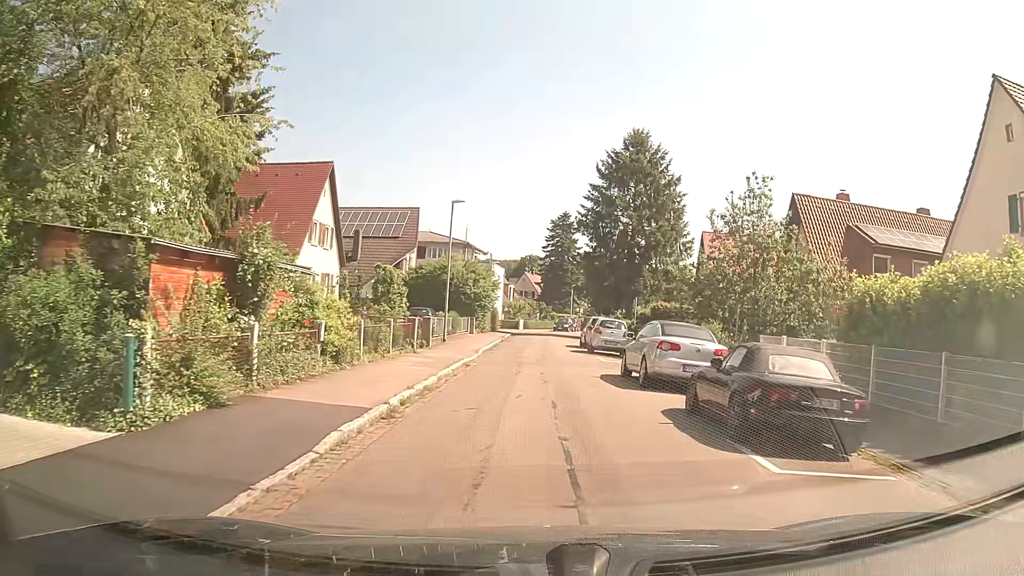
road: residential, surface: asphalt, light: Day
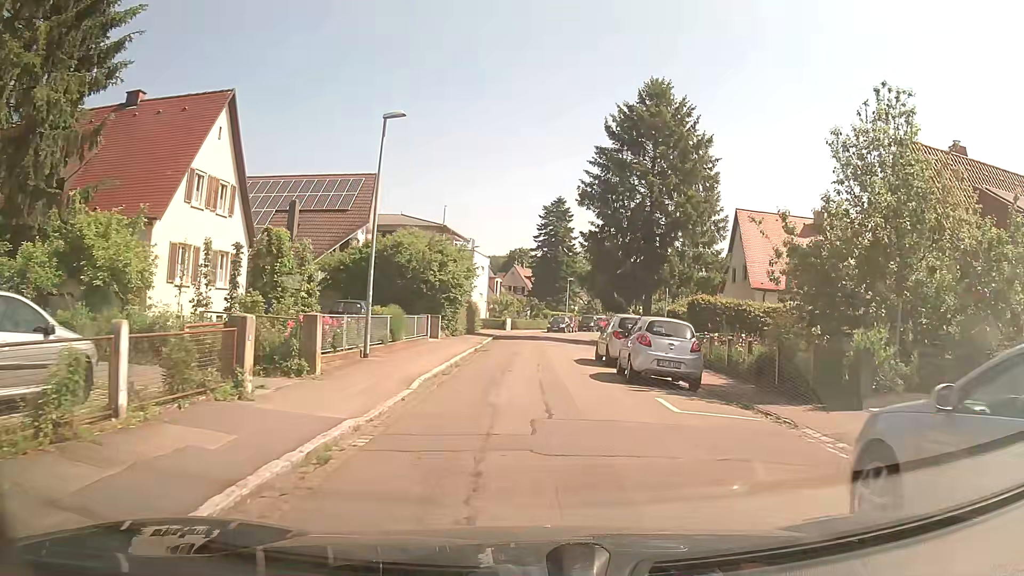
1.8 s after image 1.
(+0.2, +12.7) m; +2°
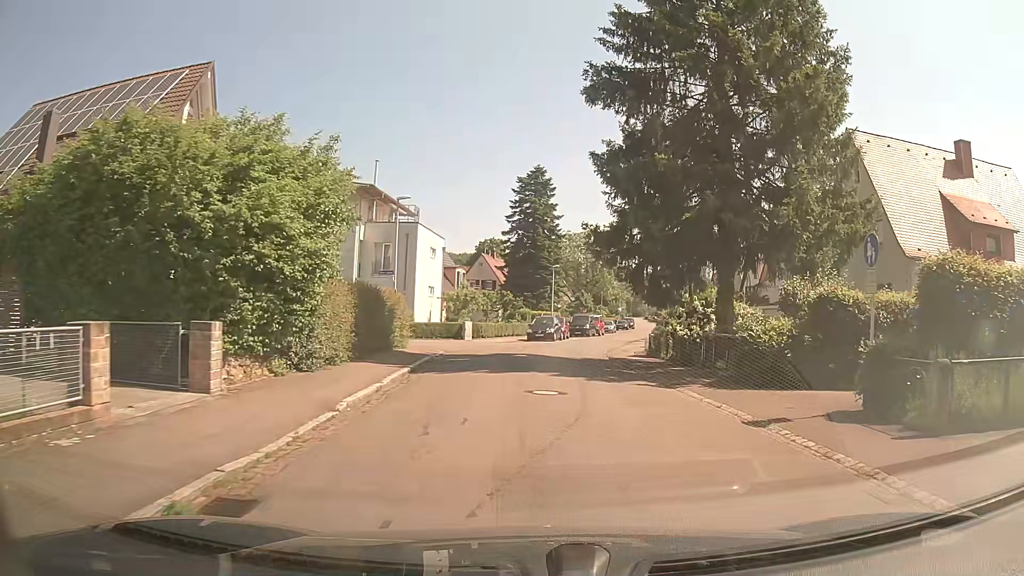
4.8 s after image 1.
(+0.2, +21.2) m; +2°
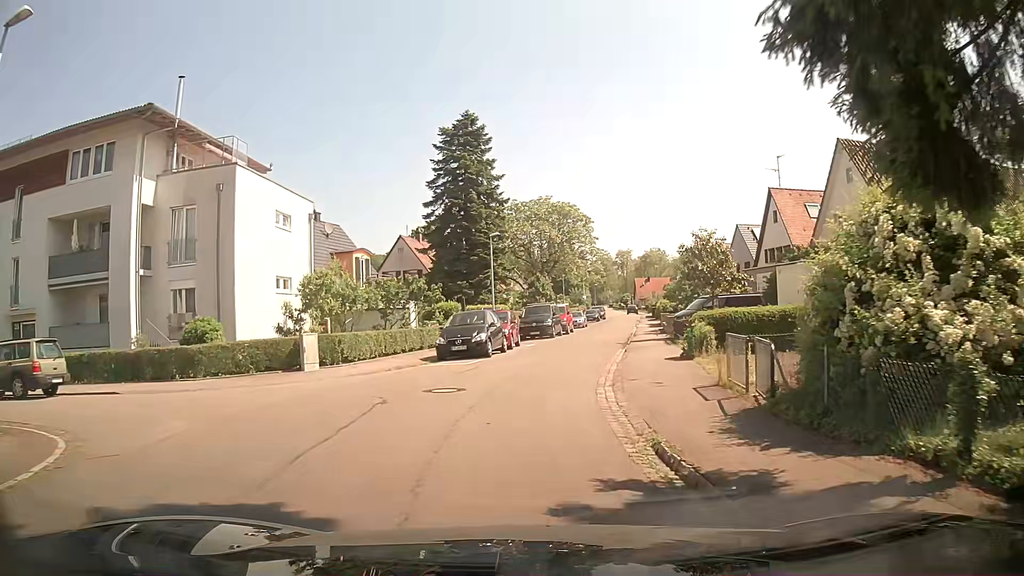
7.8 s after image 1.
(+1.5, +20.5) m; +4°
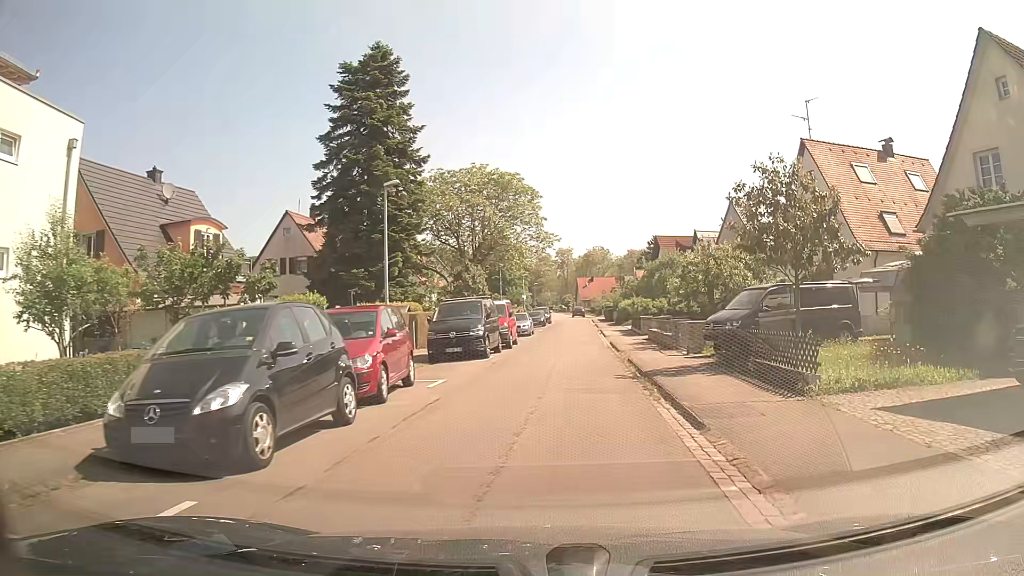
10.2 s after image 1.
(+0.3, +16.0) m; +4°
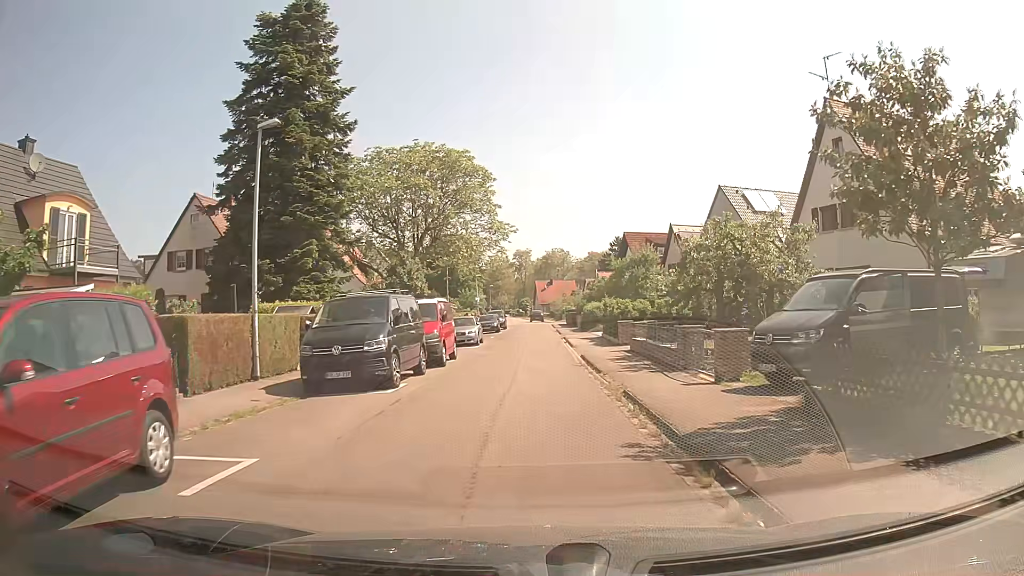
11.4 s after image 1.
(+0.5, +8.1) m; +5°
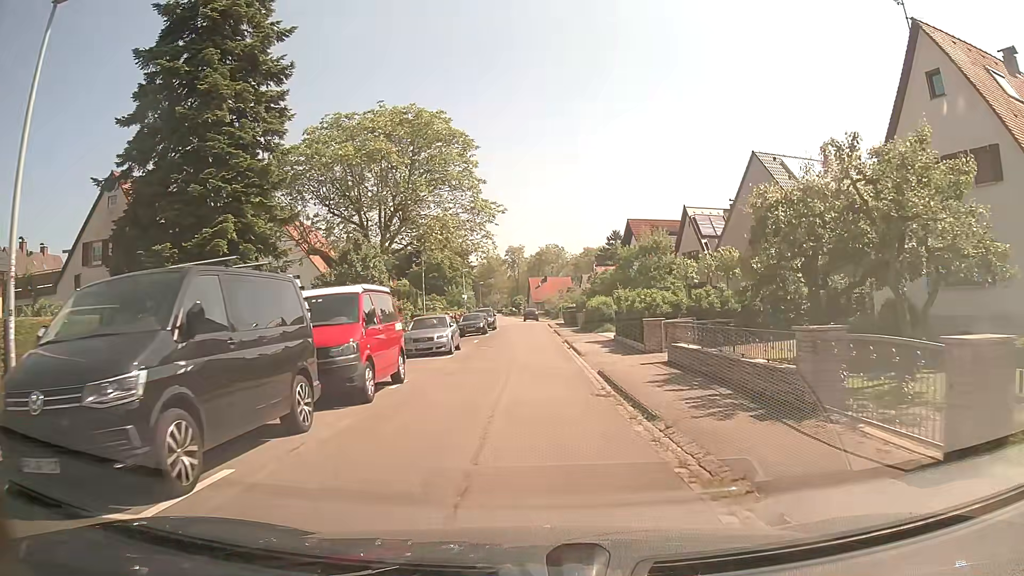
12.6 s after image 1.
(0.0, +8.3) m; 0°
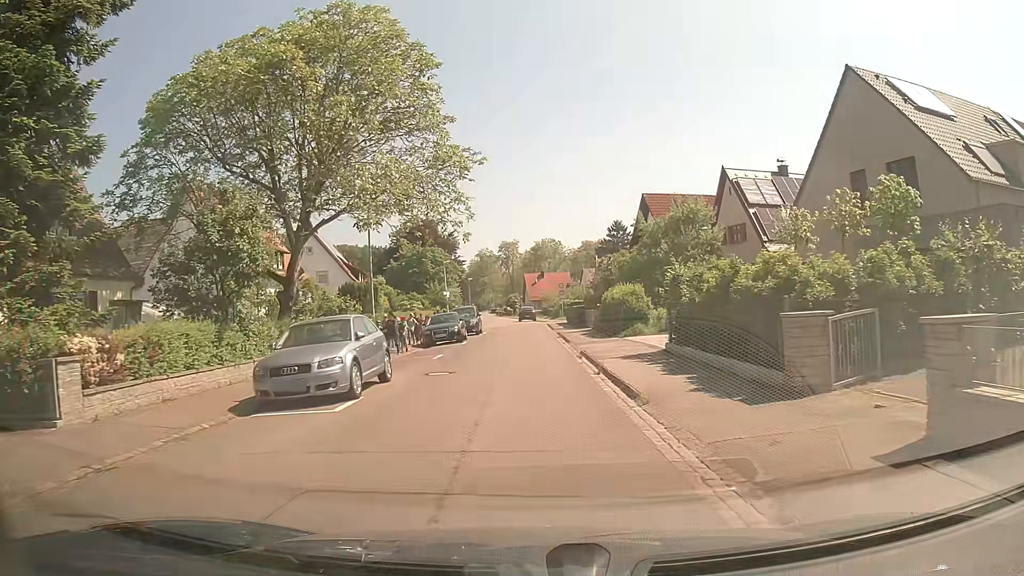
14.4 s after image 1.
(+0.1, +12.5) m; +1°
